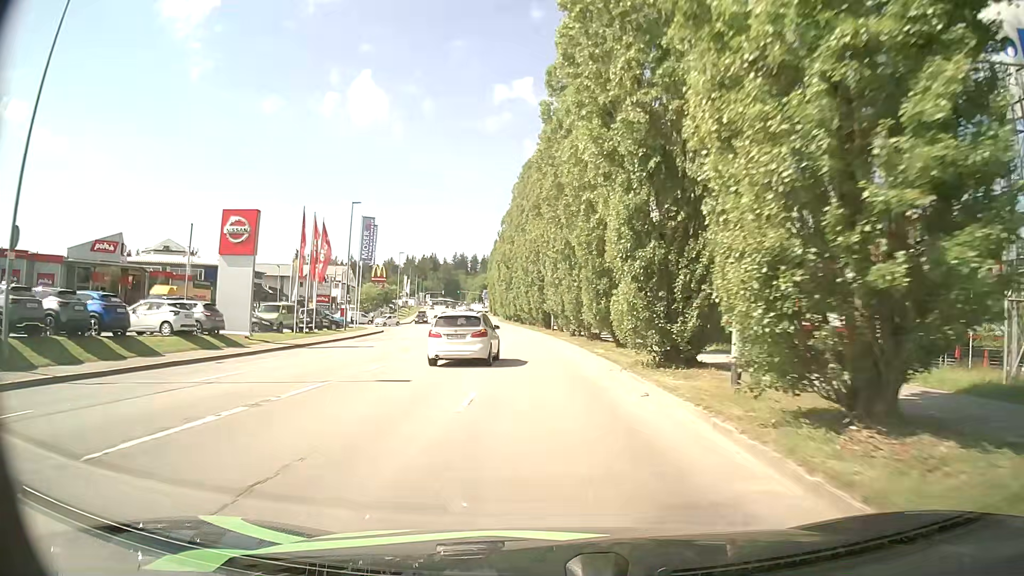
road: tertiary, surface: asphalt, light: Day
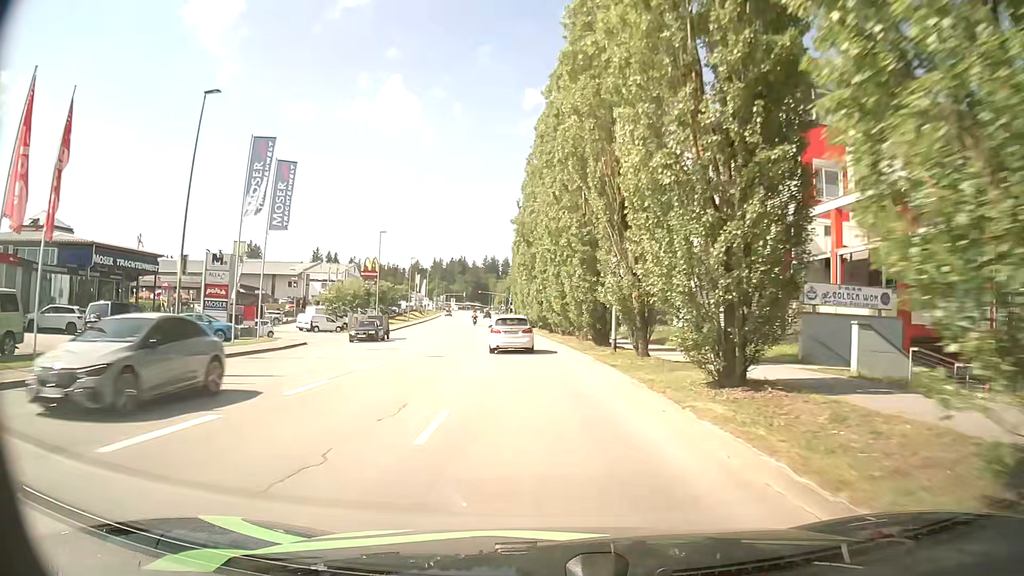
(-0.9, +29.6) m; -3°
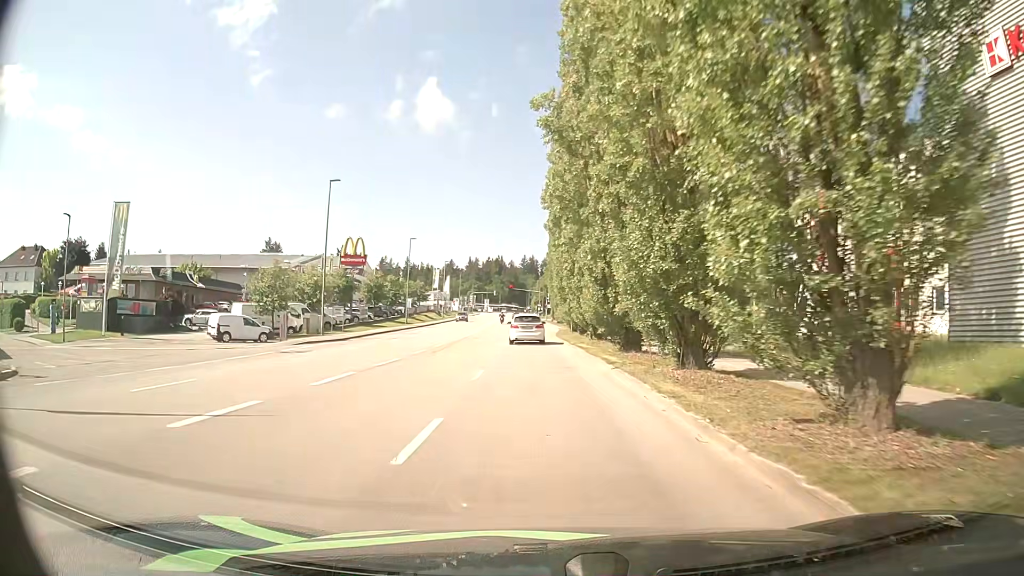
(-0.7, +28.5) m; -4°
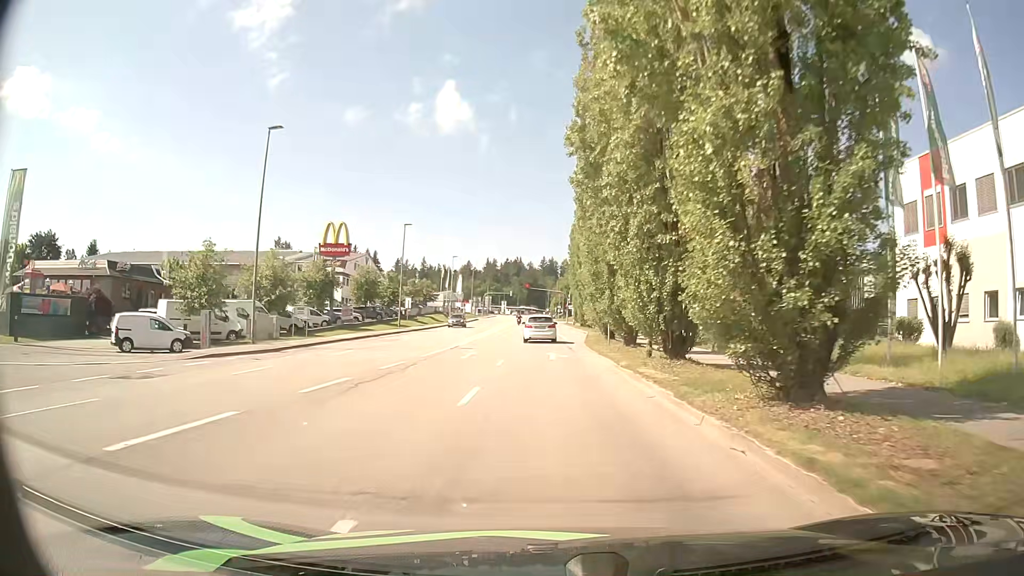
(-0.1, +13.7) m; -1°
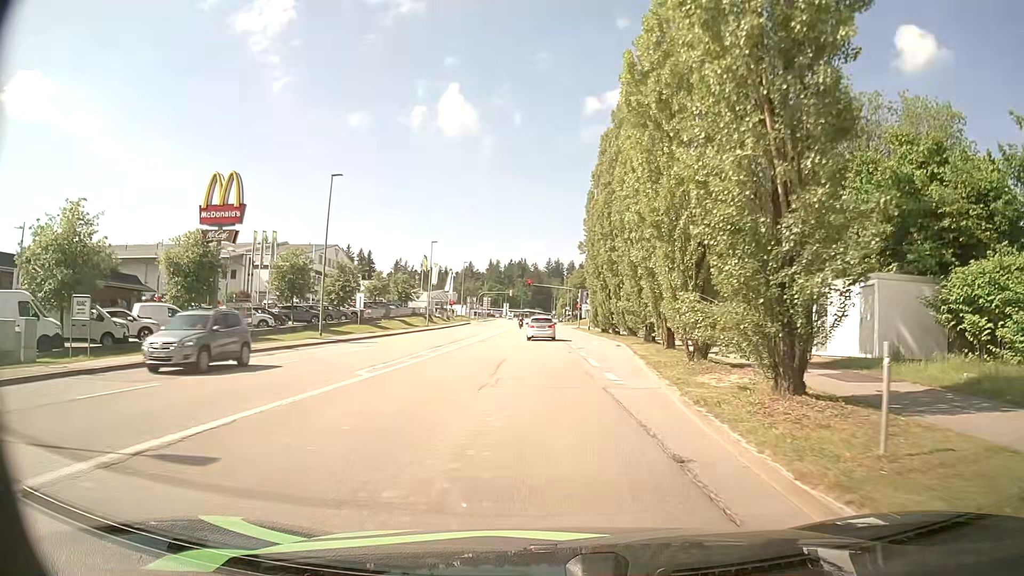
(-0.1, +24.4) m; -1°
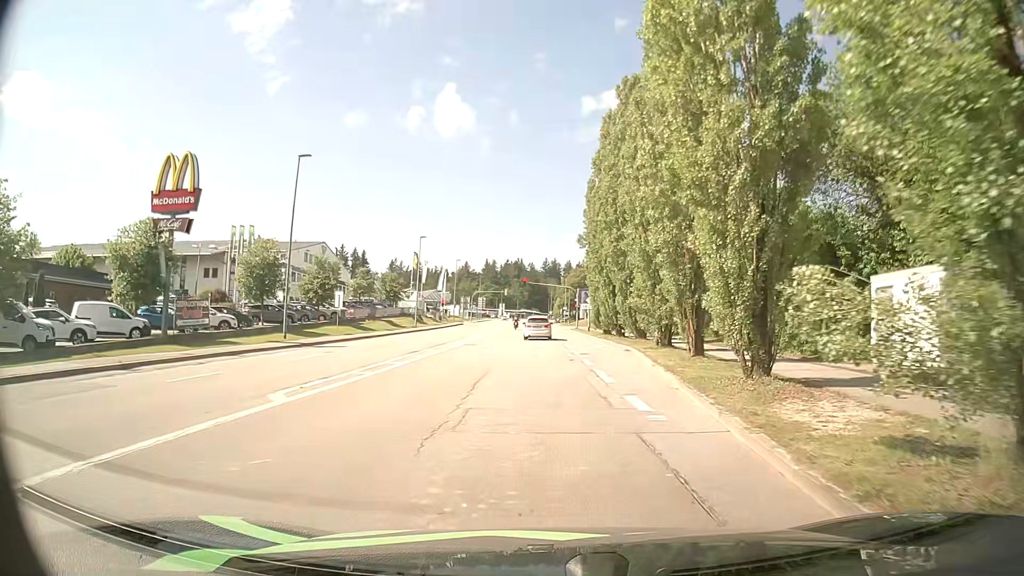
(0.0, +5.4) m; 0°
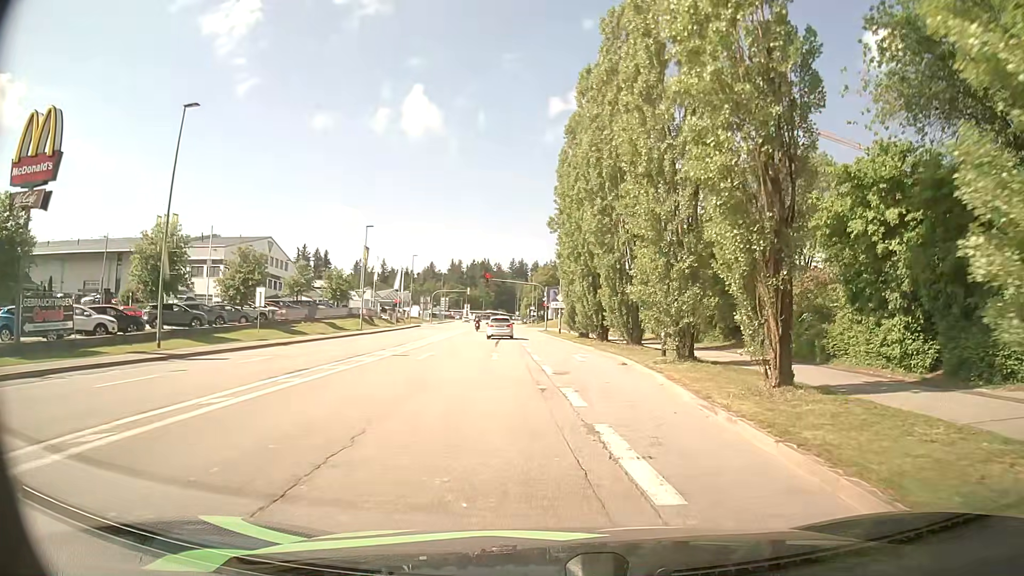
(+0.2, +10.0) m; +3°
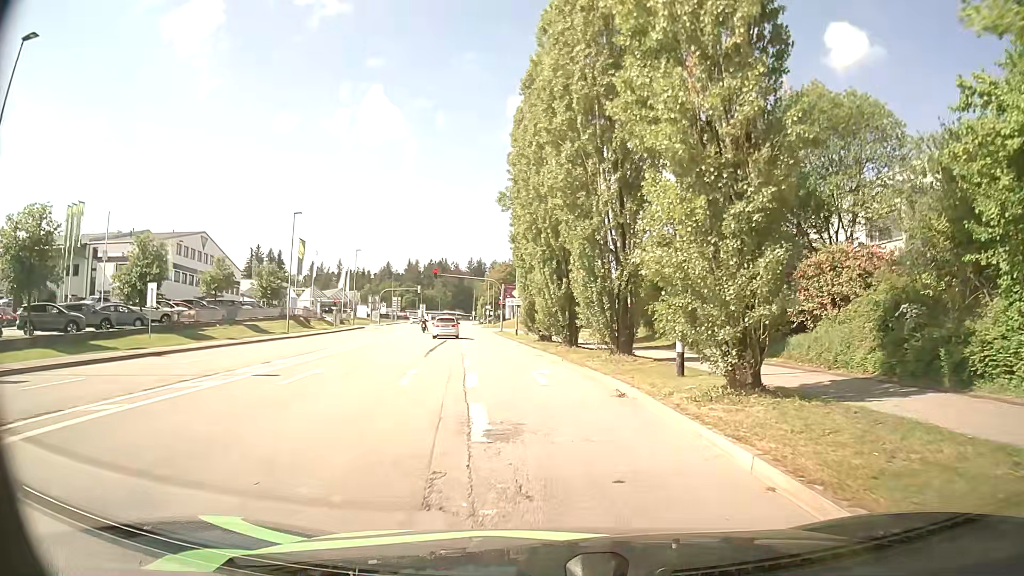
(+0.2, +9.3) m; +3°
(0, +10) (-1, +20) (-2, +30) (-3, +40) (-5, +50) (-6, +60) (-7, +70) (-8, +80) (-5, +89) (+4, +94) m
